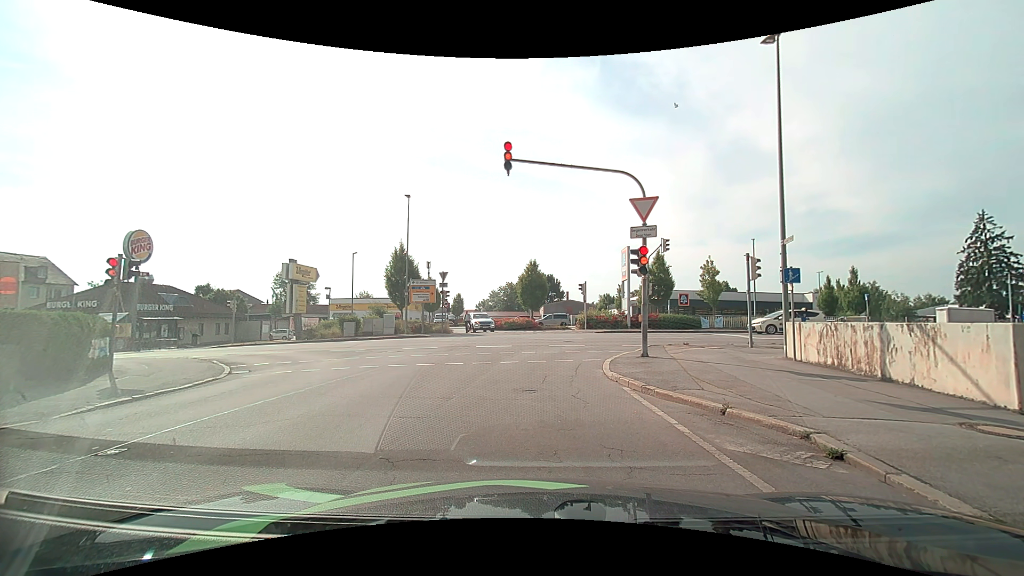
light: Day
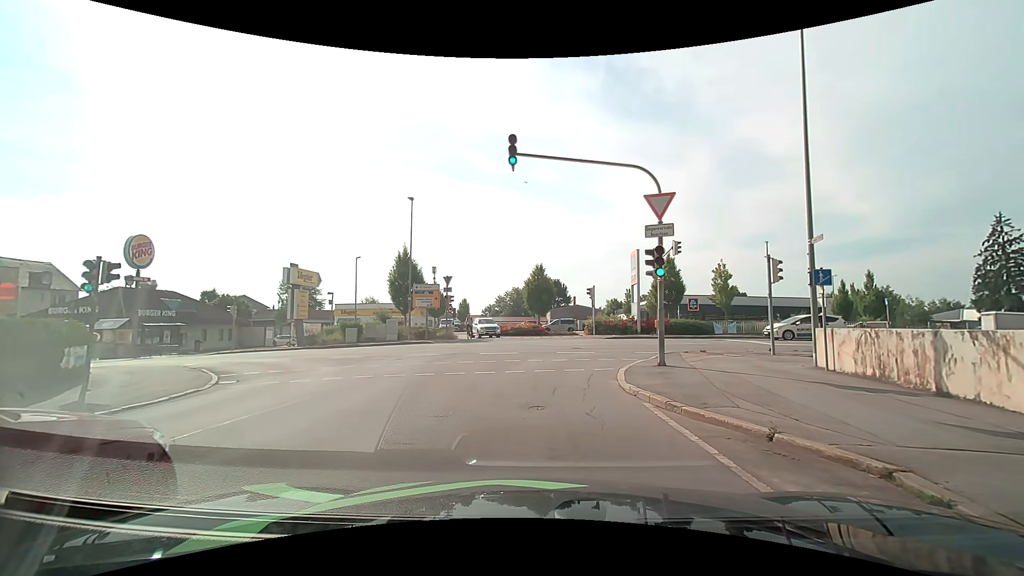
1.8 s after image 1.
(0.0, +1.2) m; -1°
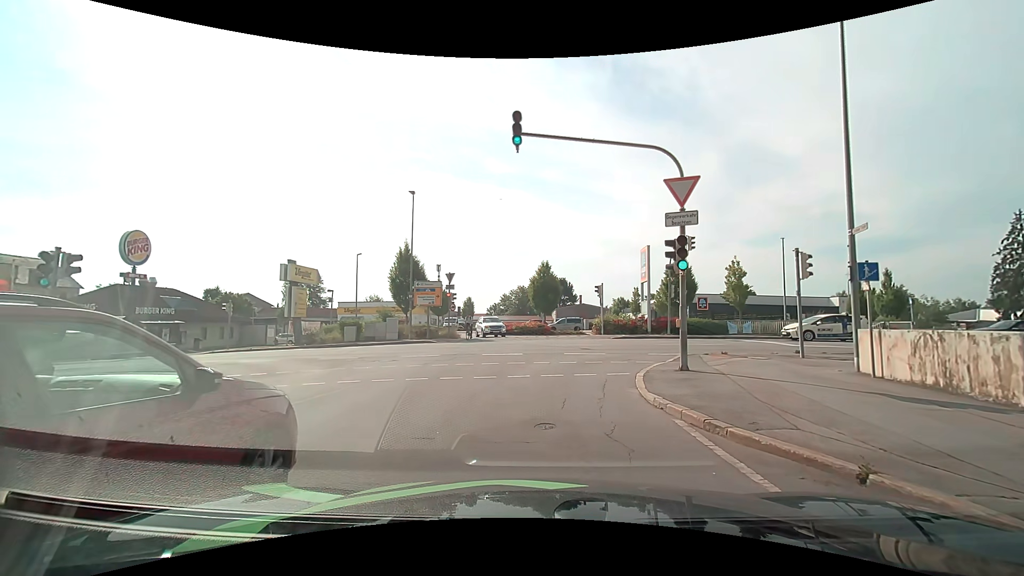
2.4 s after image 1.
(0.0, +1.5) m; -2°
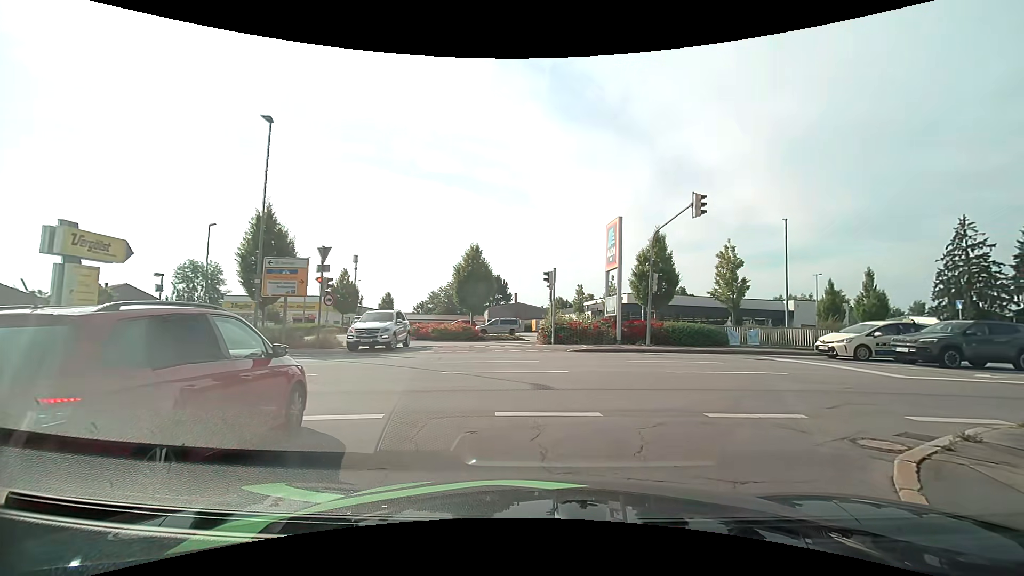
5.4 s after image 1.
(+0.4, +11.9) m; +7°
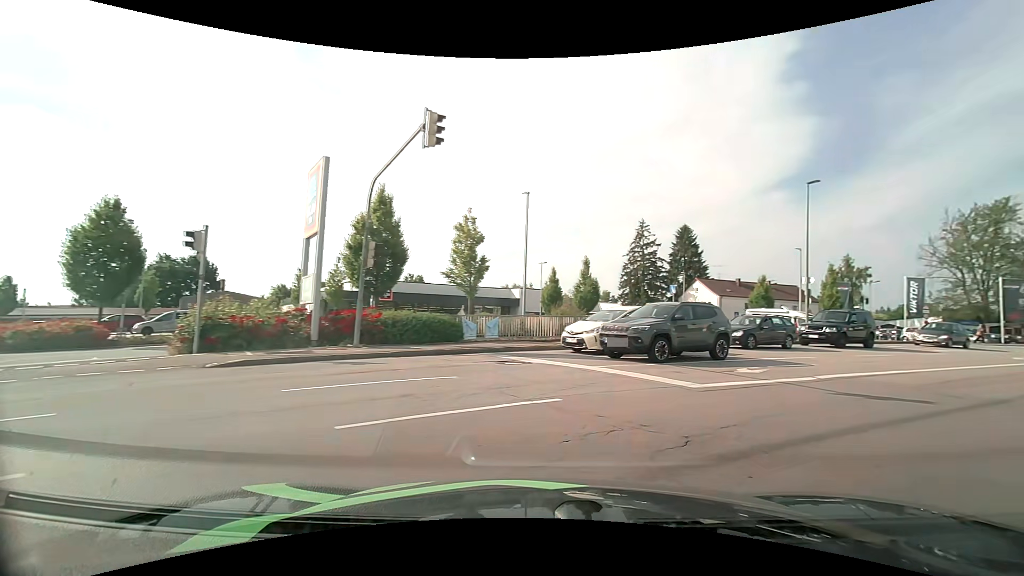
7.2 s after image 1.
(+1.6, +7.4) m; +29°
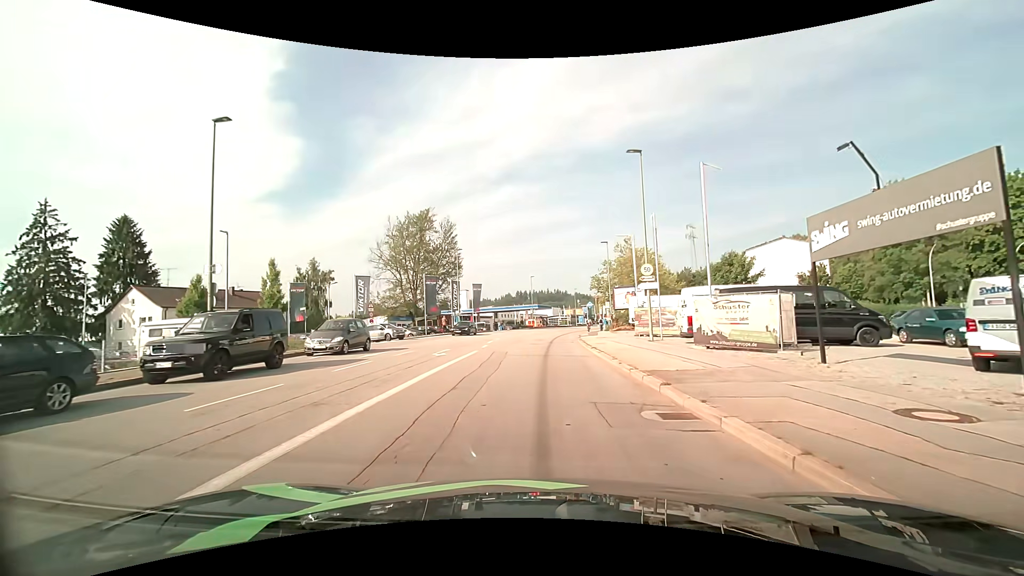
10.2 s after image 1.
(+7.7, +11.4) m; +54°
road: tertiary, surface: asphalt
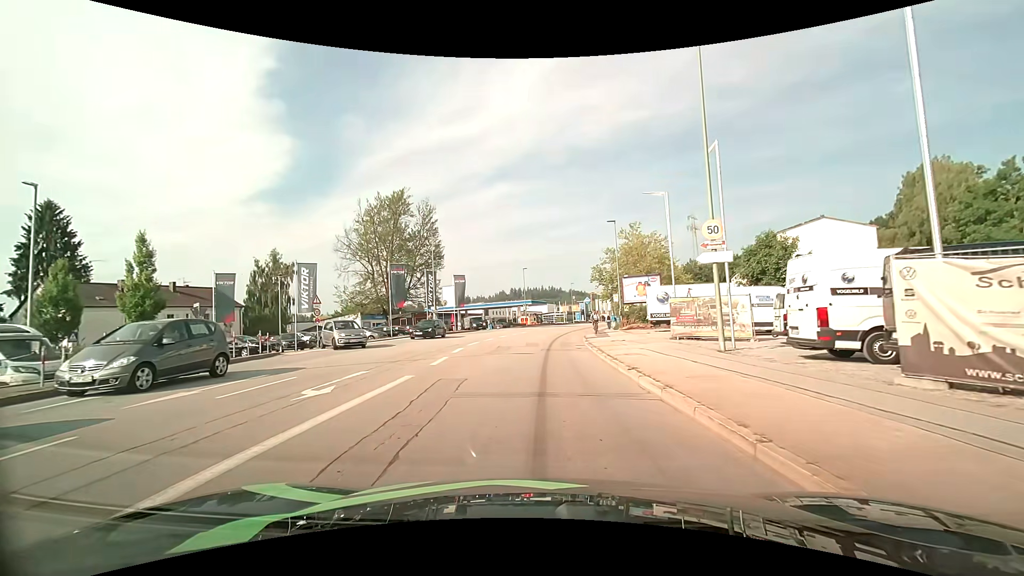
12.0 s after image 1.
(+0.3, +10.9) m; +1°
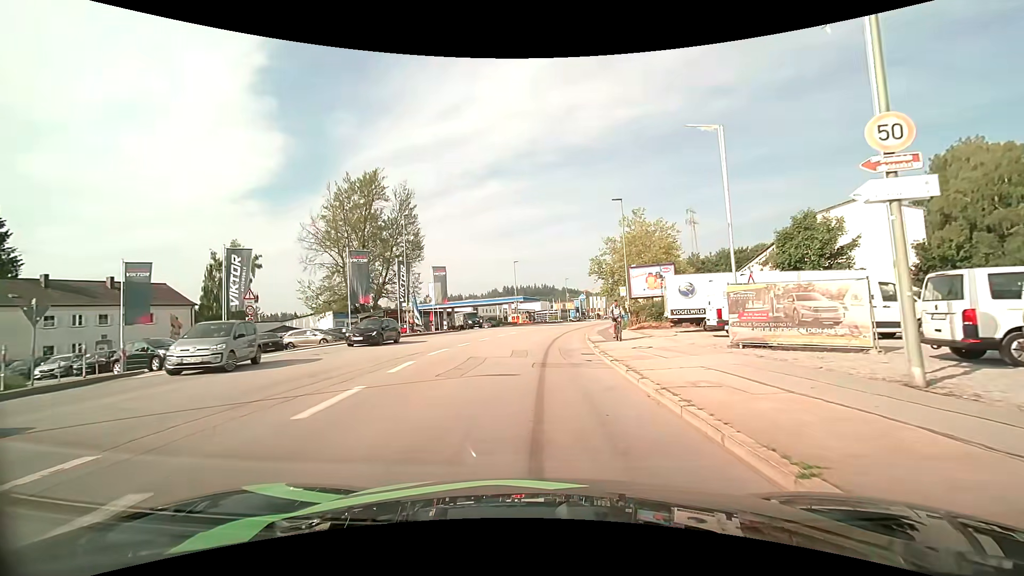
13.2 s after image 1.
(+0.2, +8.1) m; +2°
(0, +10) (0, +20) (+1, +30) (+2, +40) (+3, +50) (+4, +60) (+6, +70) (+8, +79) (+11, +89) (+13, +99) m
